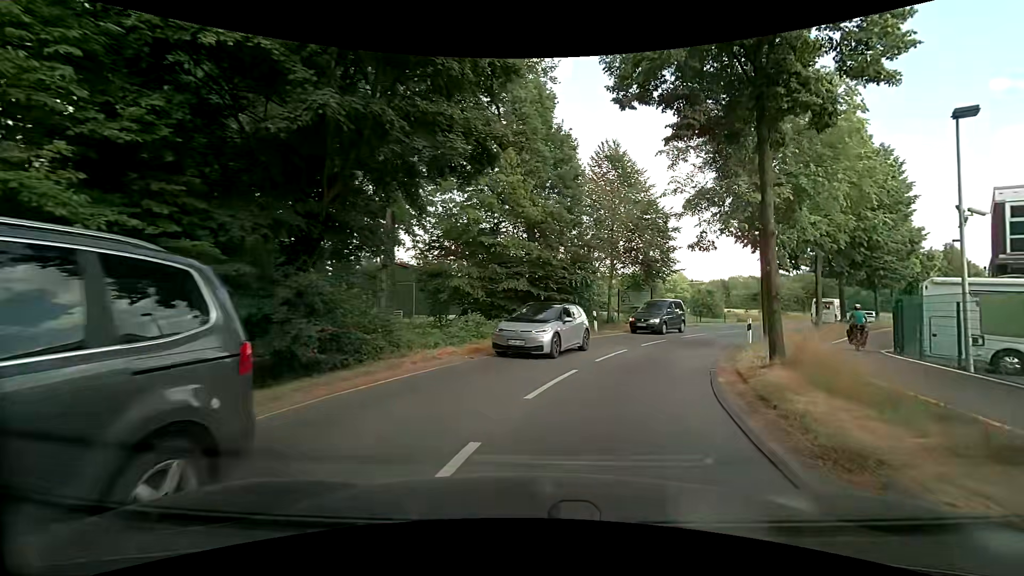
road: tertiary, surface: asphalt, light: Day
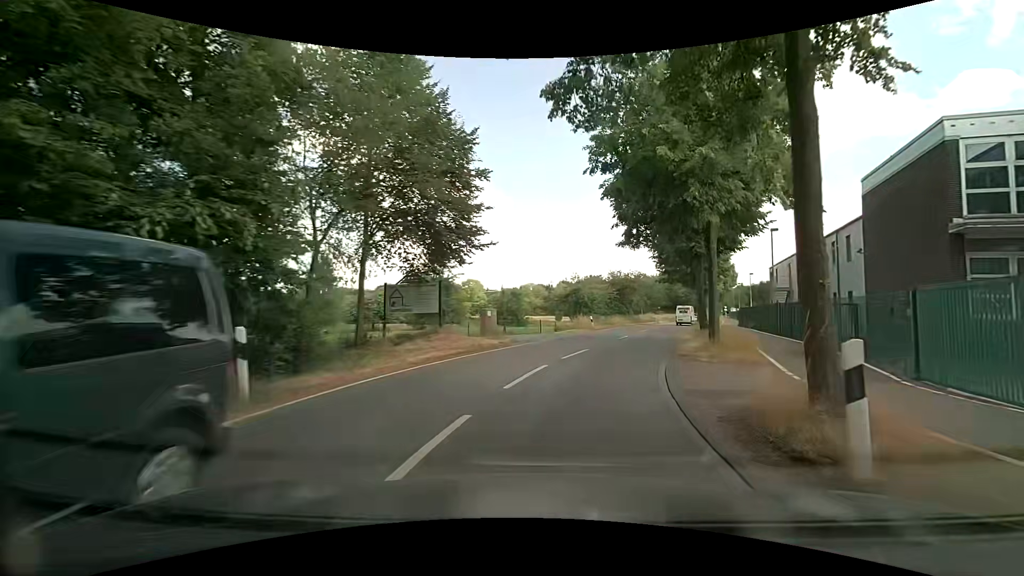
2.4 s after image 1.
(+3.5, +16.7) m; +23°
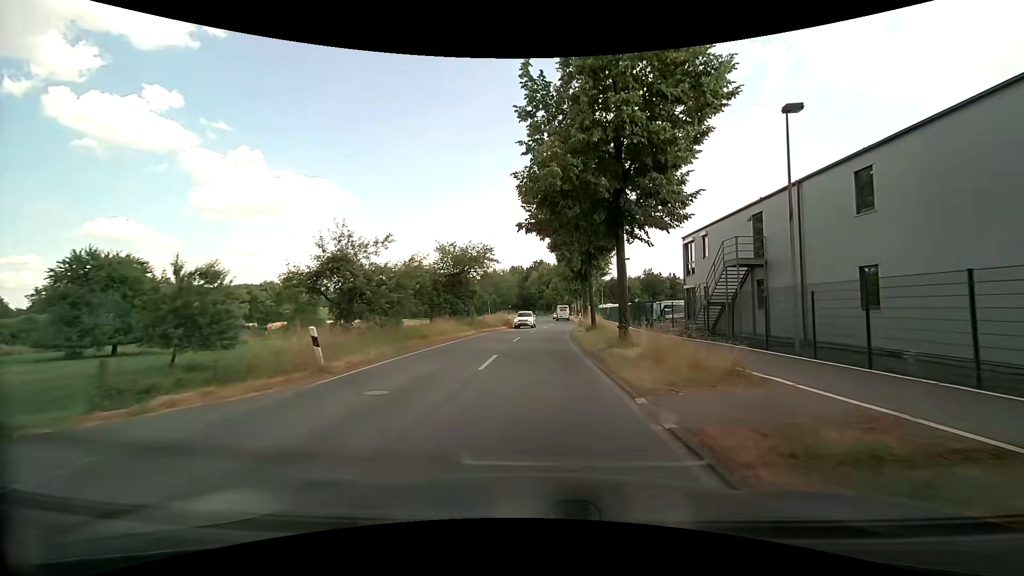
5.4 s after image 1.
(+5.3, +27.0) m; +17°
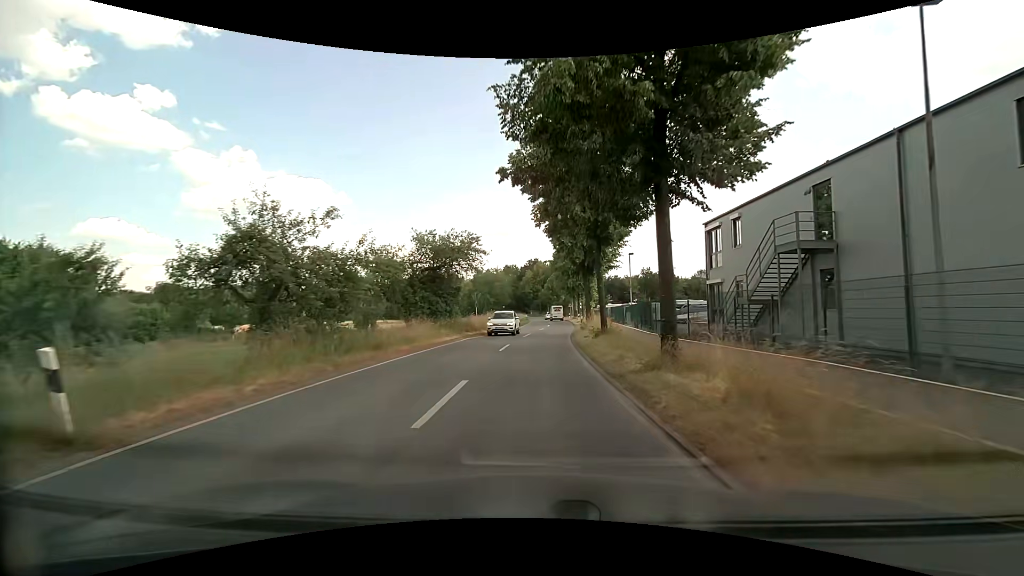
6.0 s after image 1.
(0.0, +6.1) m; +1°
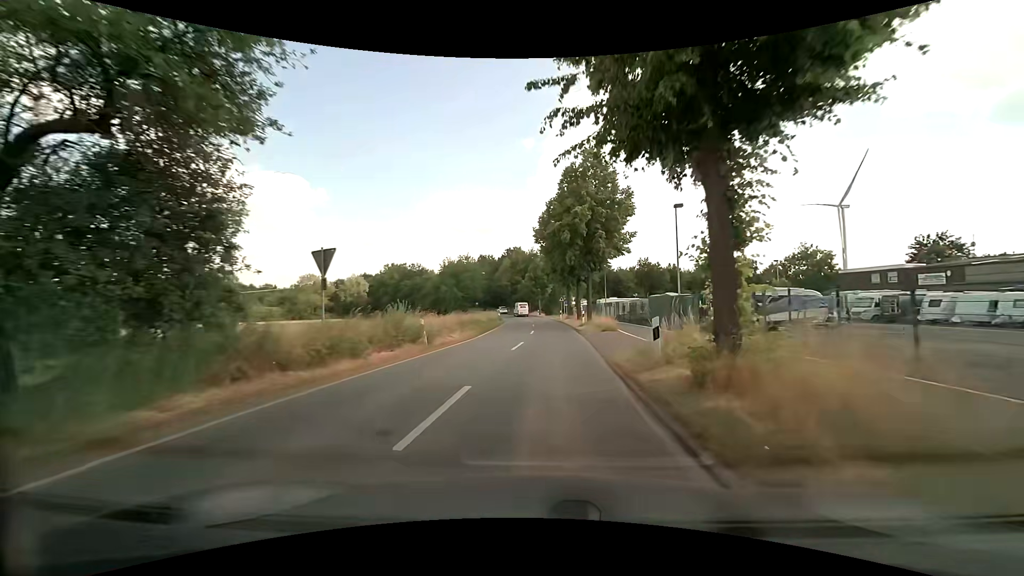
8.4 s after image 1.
(+0.3, +26.0) m; +1°
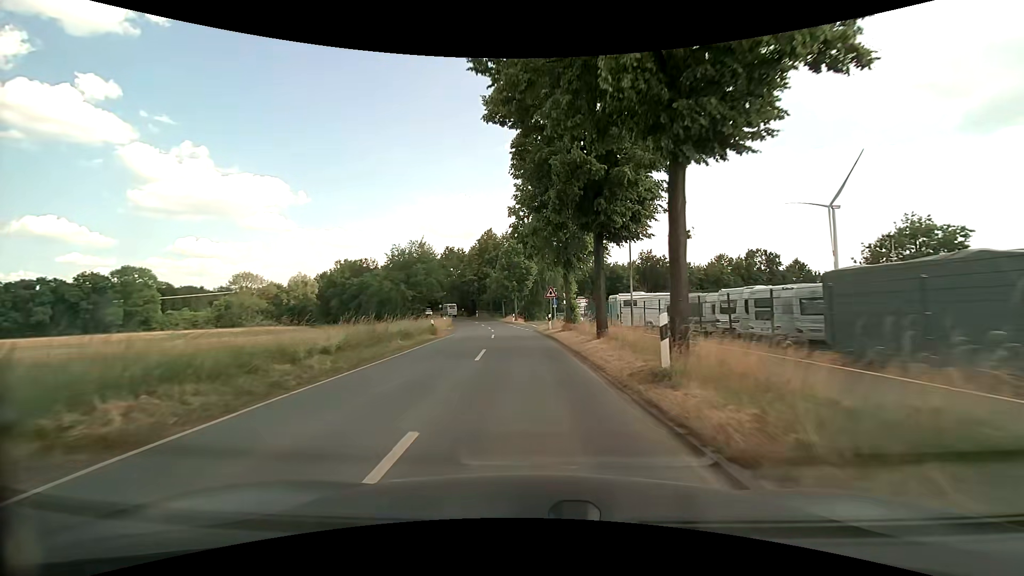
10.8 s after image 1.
(+1.3, +28.4) m; +3°
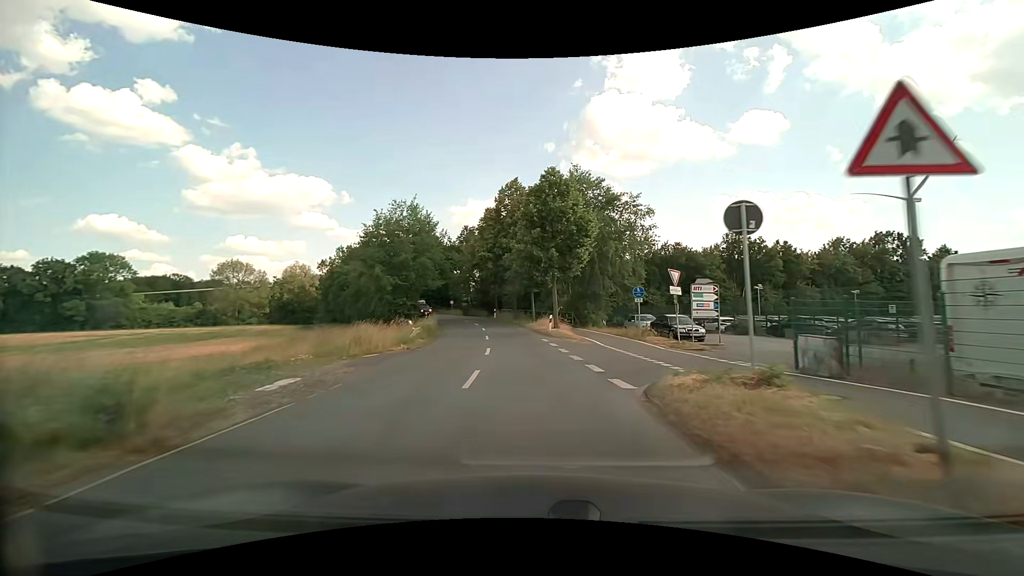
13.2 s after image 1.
(-1.2, +29.8) m; -4°
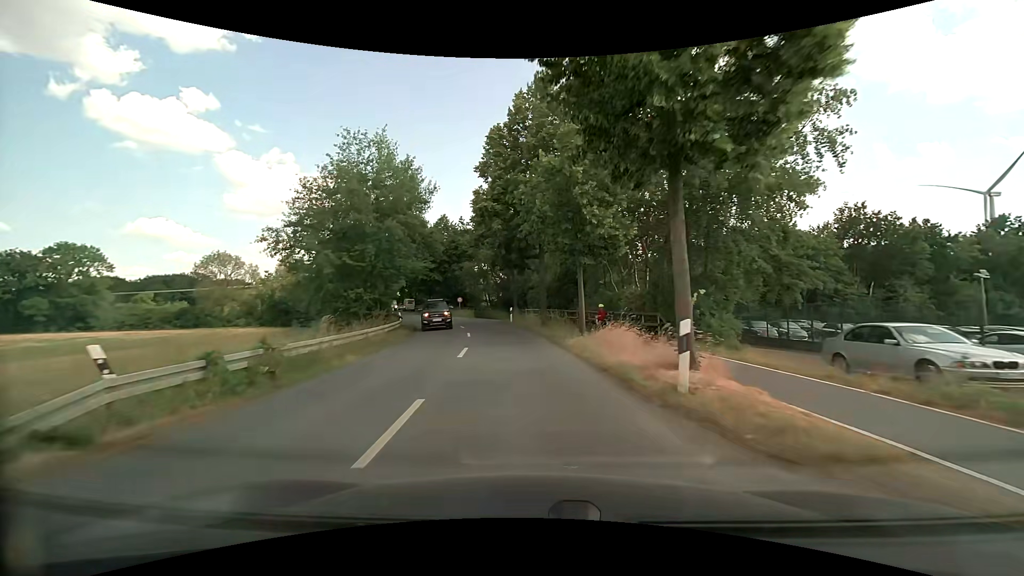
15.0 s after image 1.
(-0.5, +21.9) m; -4°
(0, +10) (-1, +20) (-2, +30) (-4, +40) (-7, +49) (-10, +59) (-14, +68) (-17, +78) (-20, +87) (-23, +97) m
